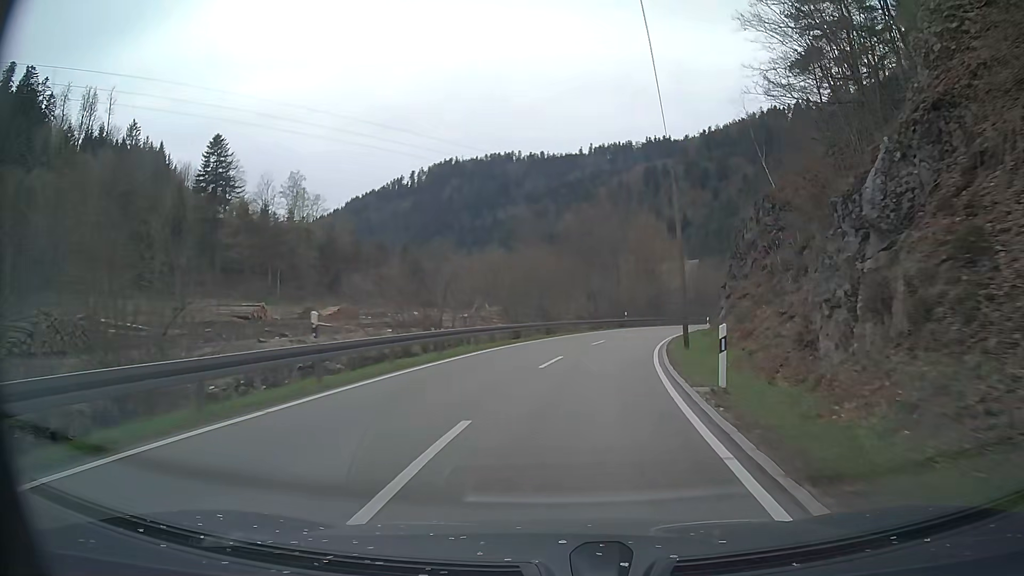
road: tertiary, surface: asphalt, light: Day
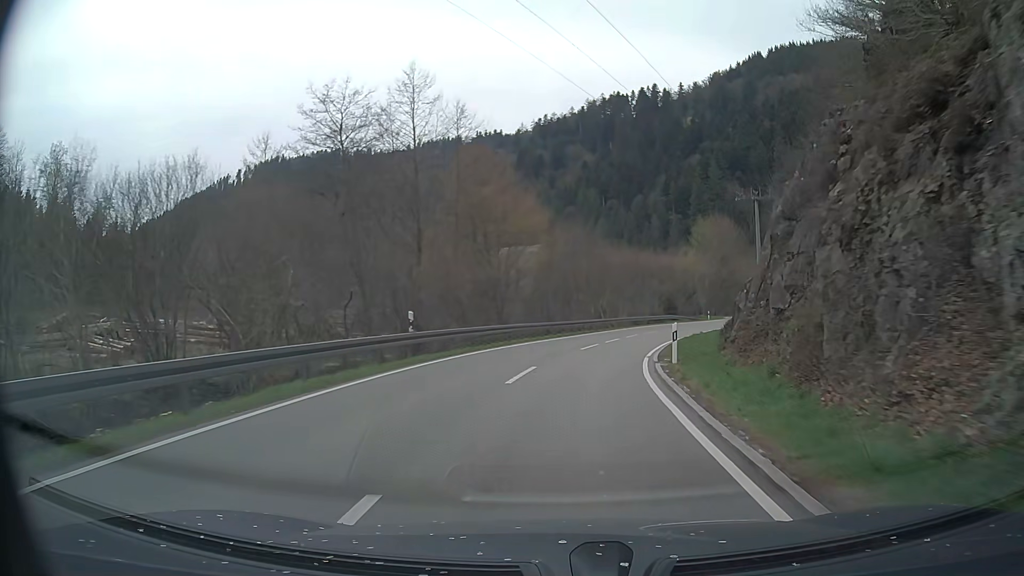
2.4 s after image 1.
(+5.0, +38.6) m; +14°
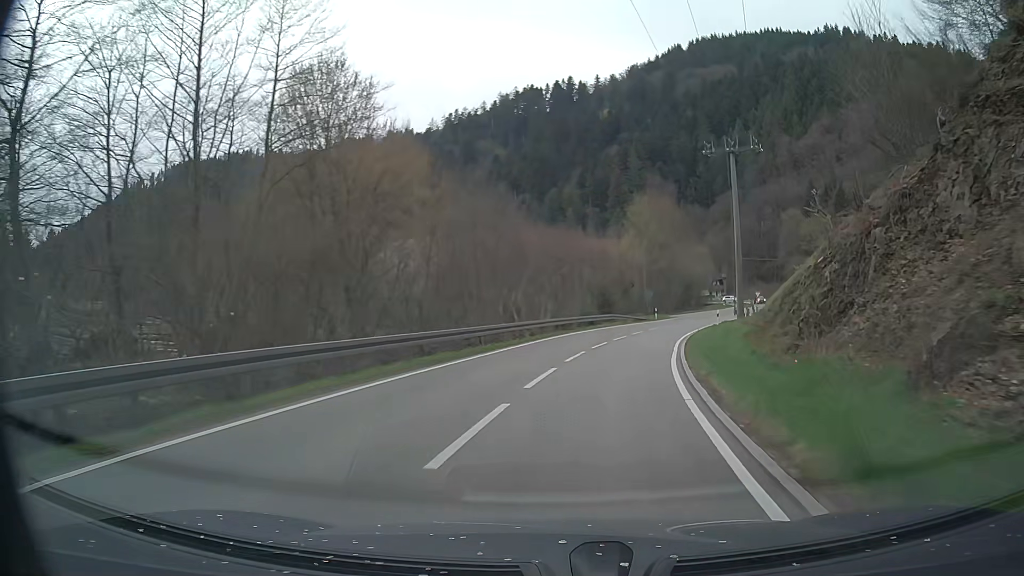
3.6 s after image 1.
(+1.1, +19.0) m; +7°
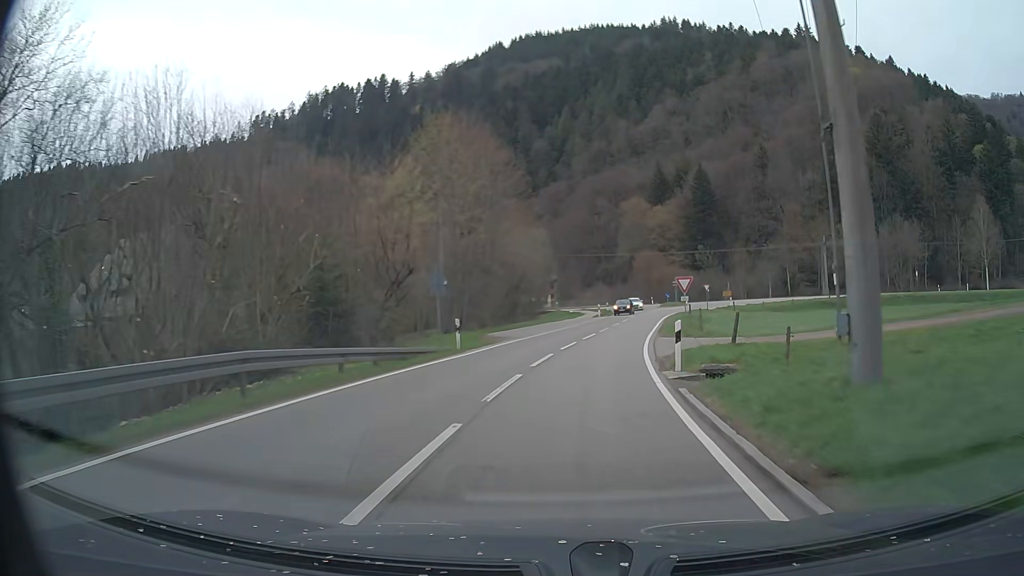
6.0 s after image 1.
(+5.8, +36.9) m; +16°
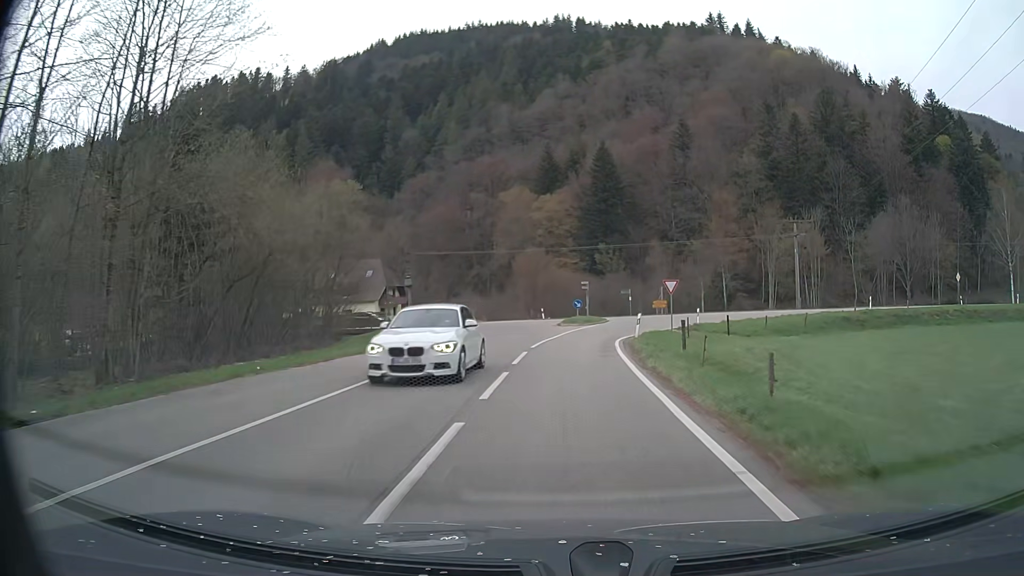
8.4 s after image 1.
(+3.5, +35.4) m; +10°
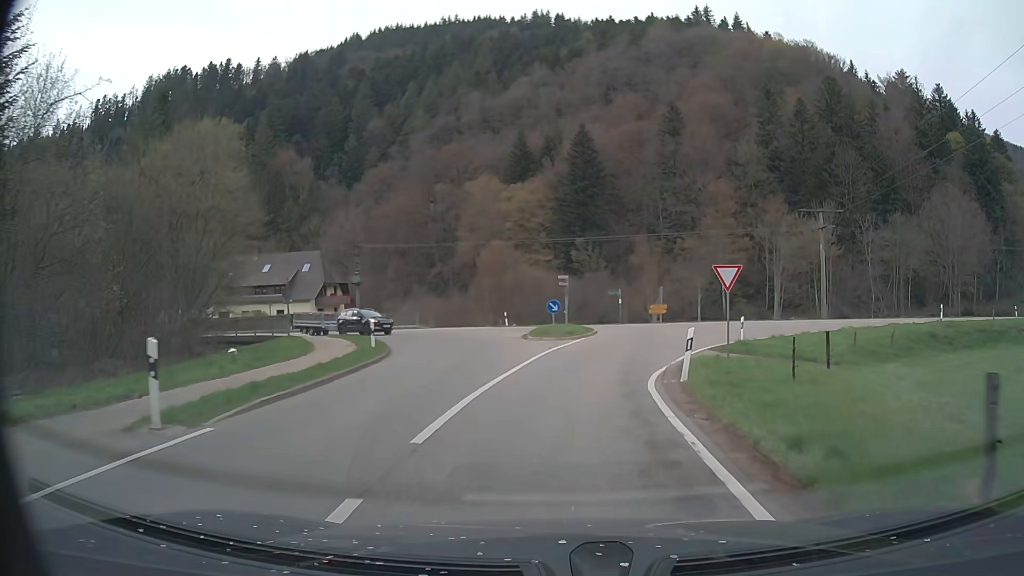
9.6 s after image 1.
(+0.3, +15.1) m; +2°
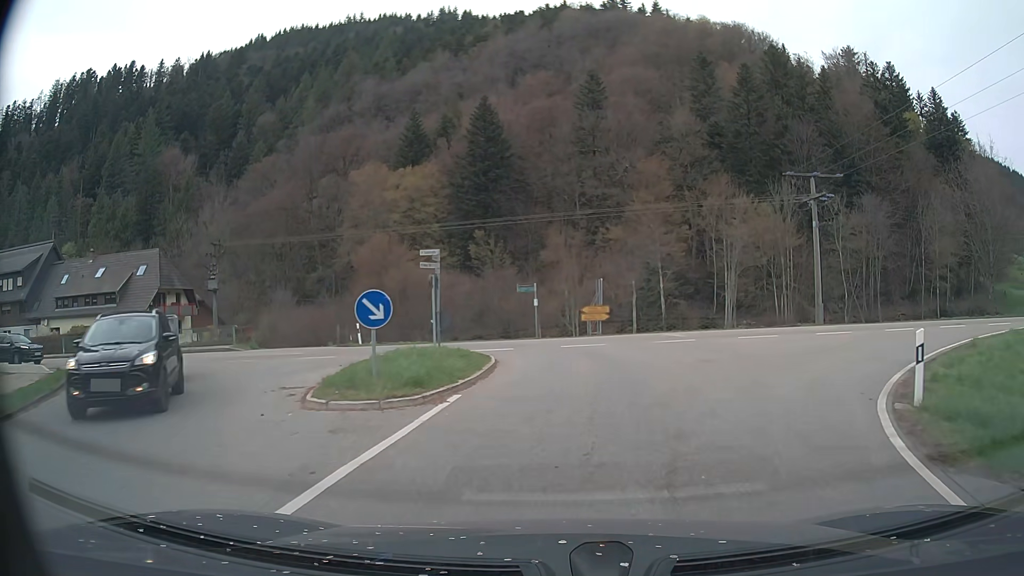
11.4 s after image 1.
(+1.2, +18.2) m; +8°
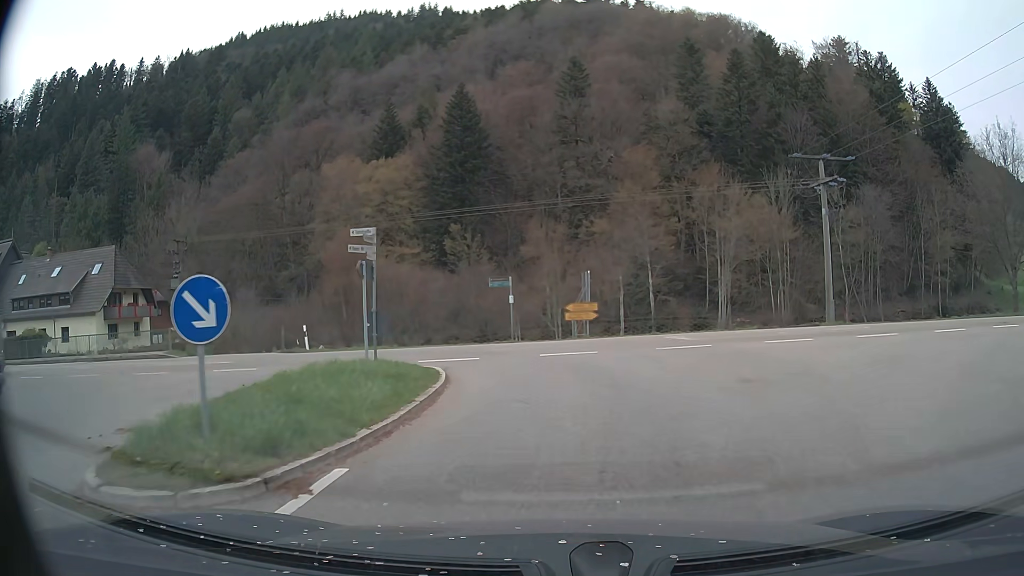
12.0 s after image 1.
(+0.1, +4.8) m; +1°
(0, +10) (-2, +19) (-11, +25) (-21, +25) (-31, +25) (-41, +25) (-51, +24) (-61, +24) (-71, +23) (-81, +22) m
